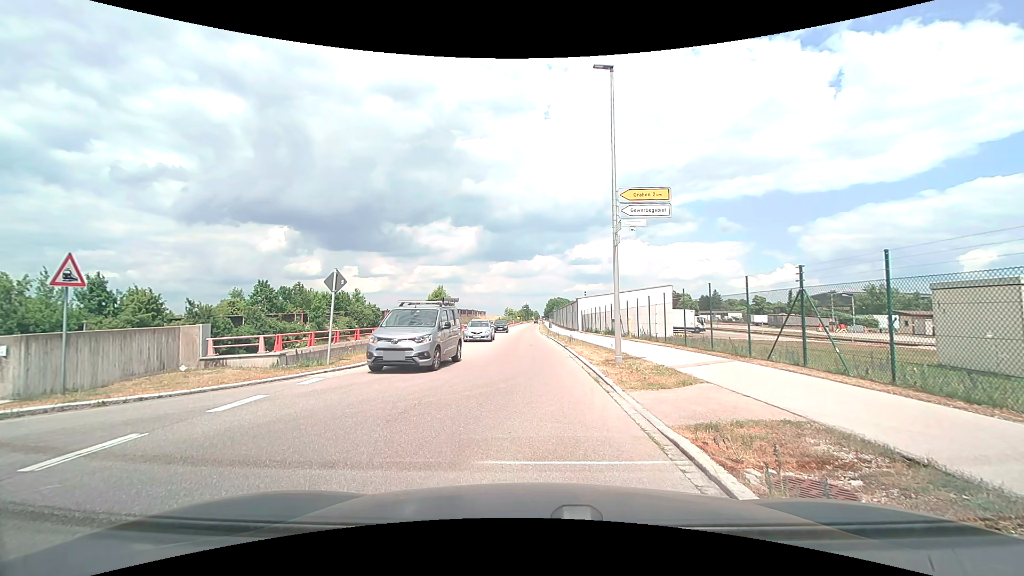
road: tertiary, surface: asphalt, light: Day
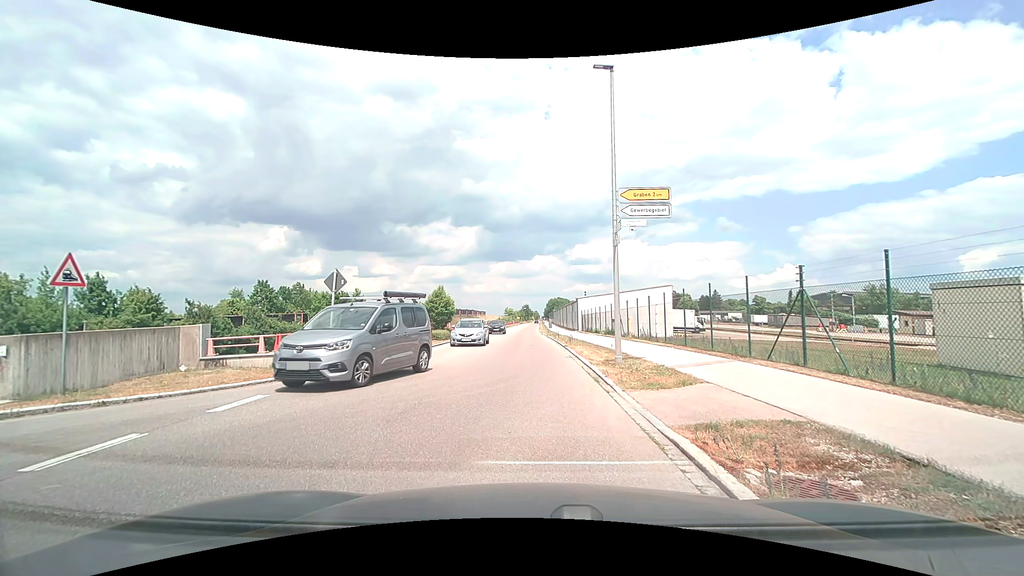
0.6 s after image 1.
(0.0, 0.0) m; 0°
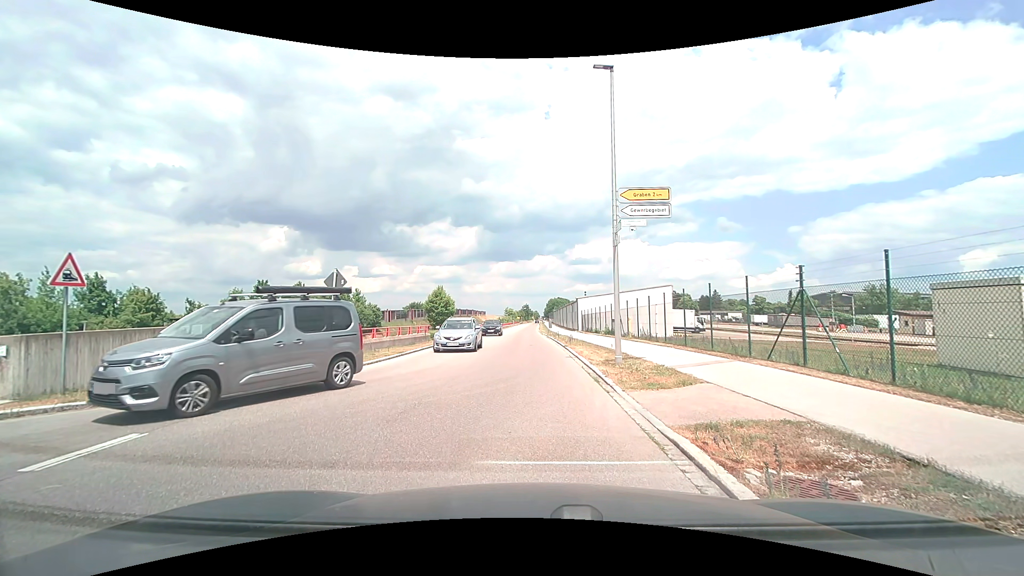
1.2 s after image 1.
(0.0, 0.0) m; 0°
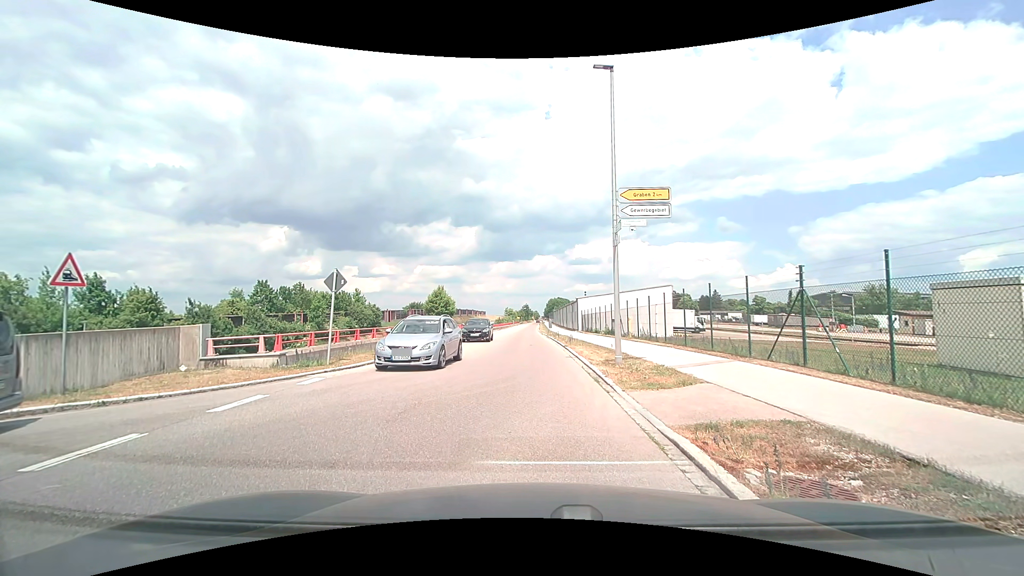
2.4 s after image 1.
(0.0, 0.0) m; 0°
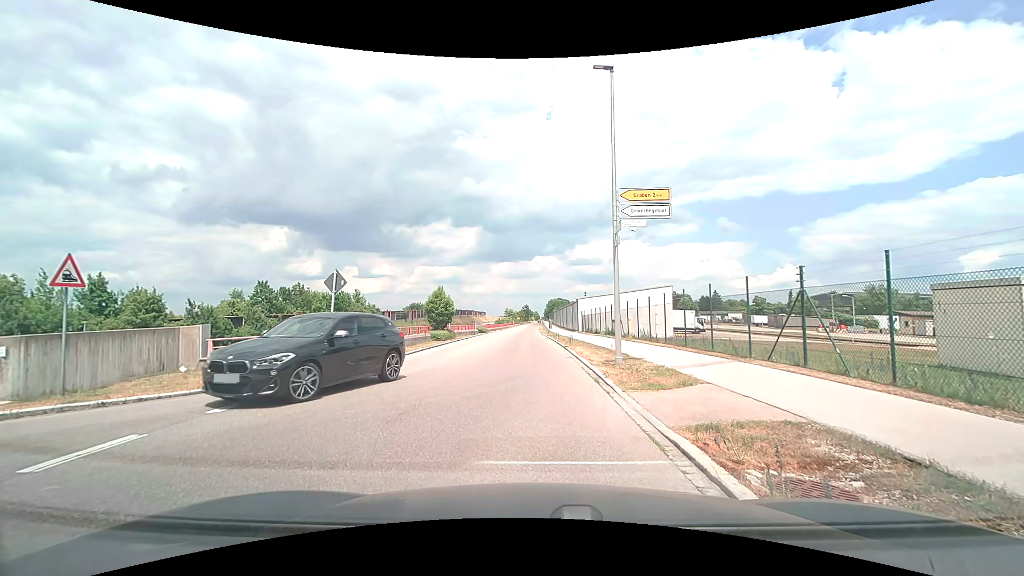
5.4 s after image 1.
(0.0, 0.0) m; 0°
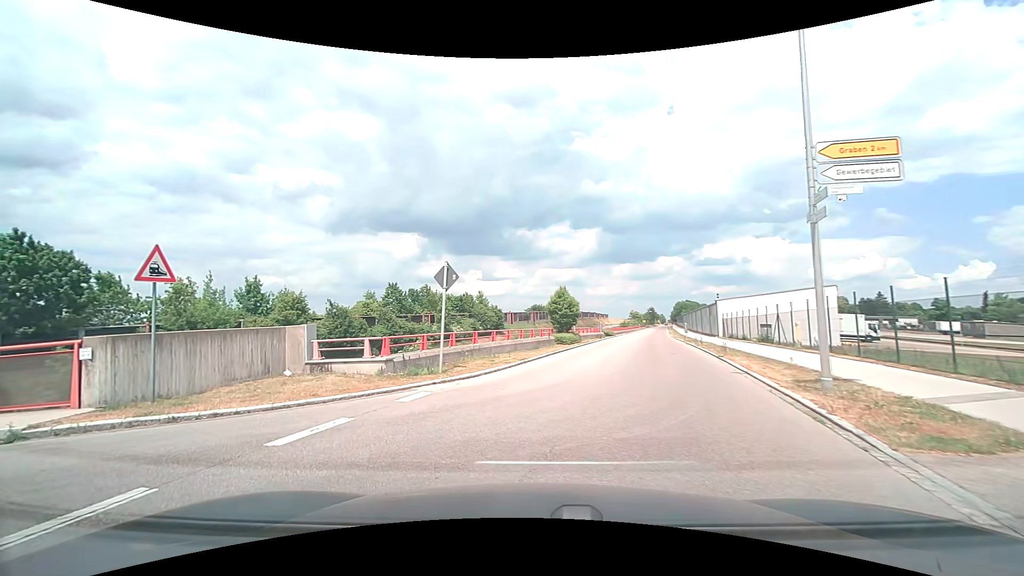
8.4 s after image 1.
(-0.3, +3.1) m; -16°
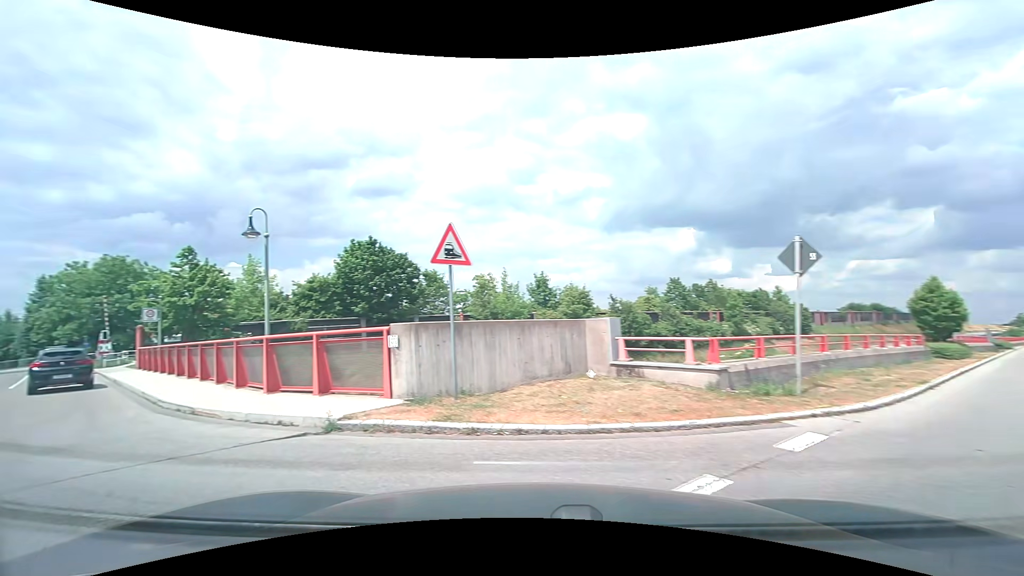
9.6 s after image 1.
(-0.7, +3.2) m; -28°
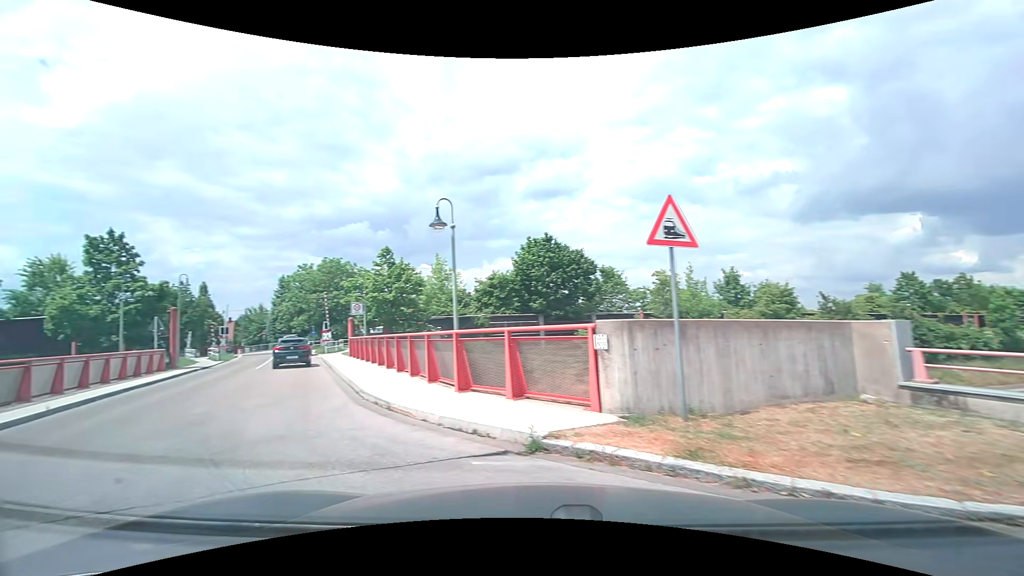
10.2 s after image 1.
(-0.3, +1.8) m; -18°
